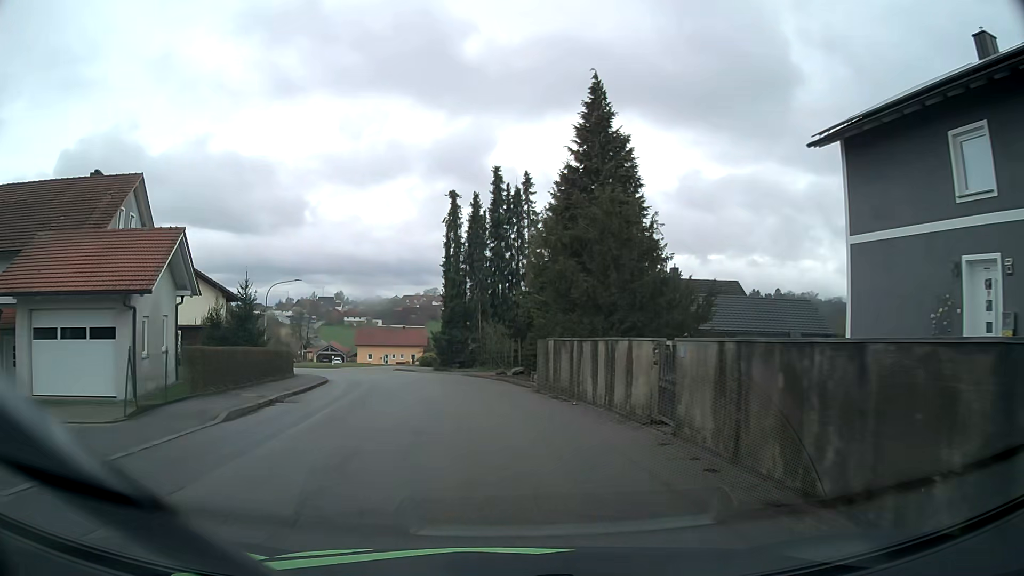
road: tertiary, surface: asphalt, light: Day
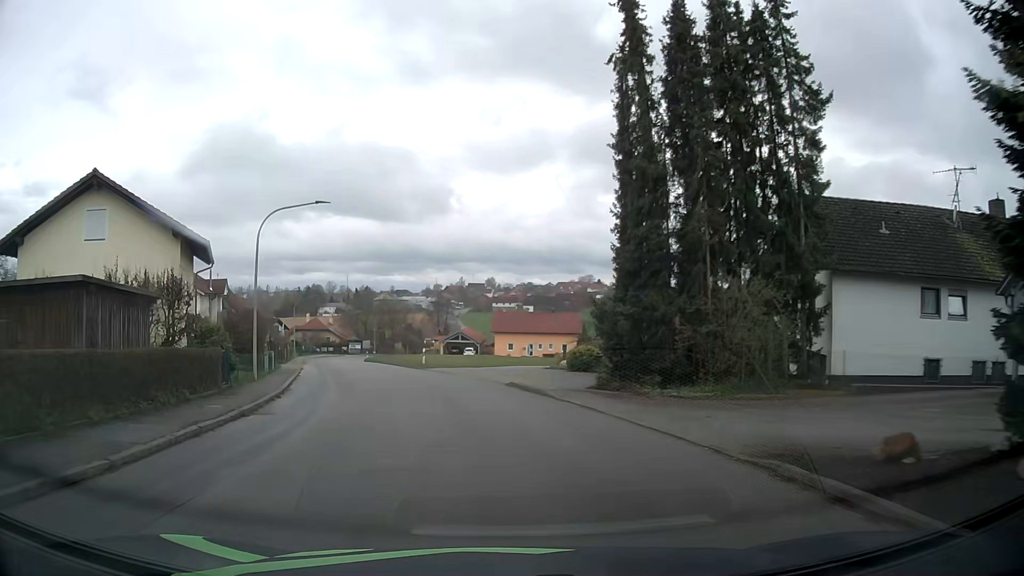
(-2.7, +27.3) m; -11°
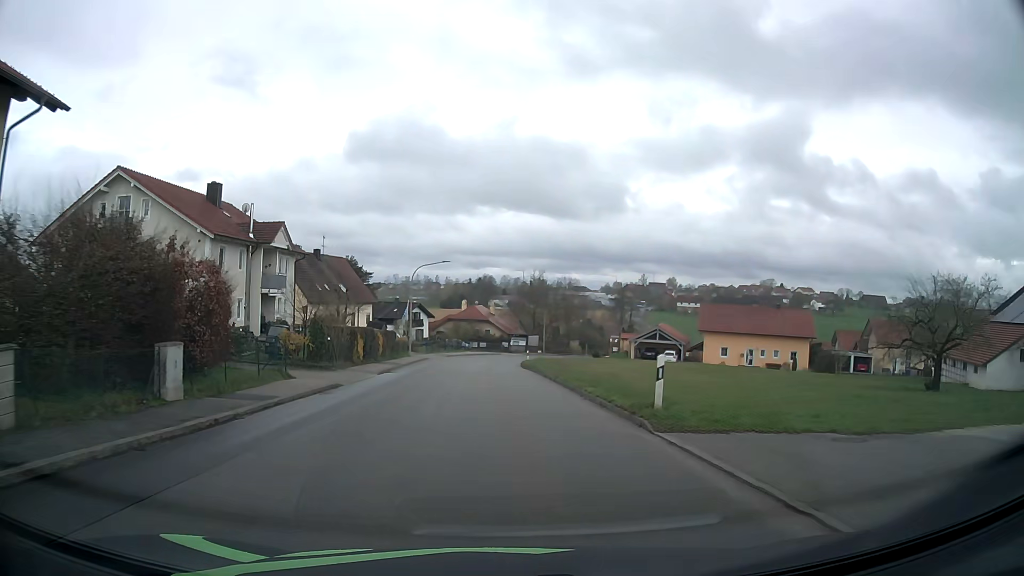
(-5.0, +28.6) m; -17°
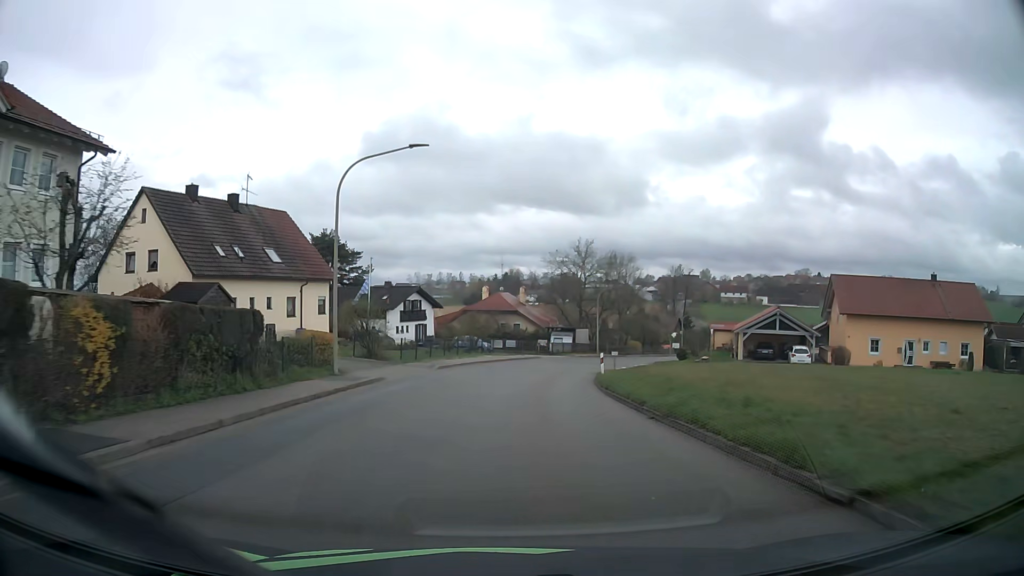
(-1.0, +30.3) m; -2°
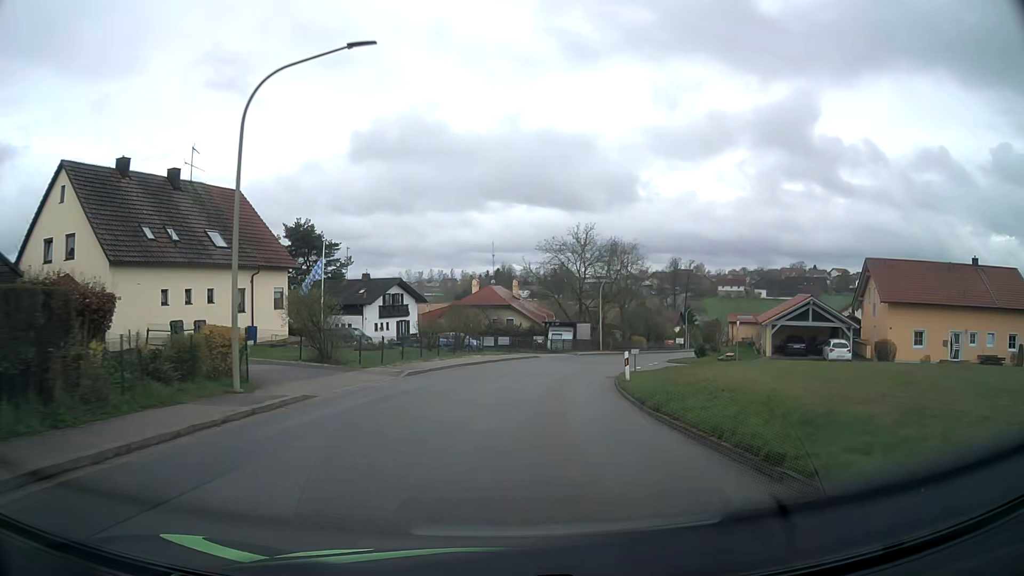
(0.0, +7.7) m; 0°
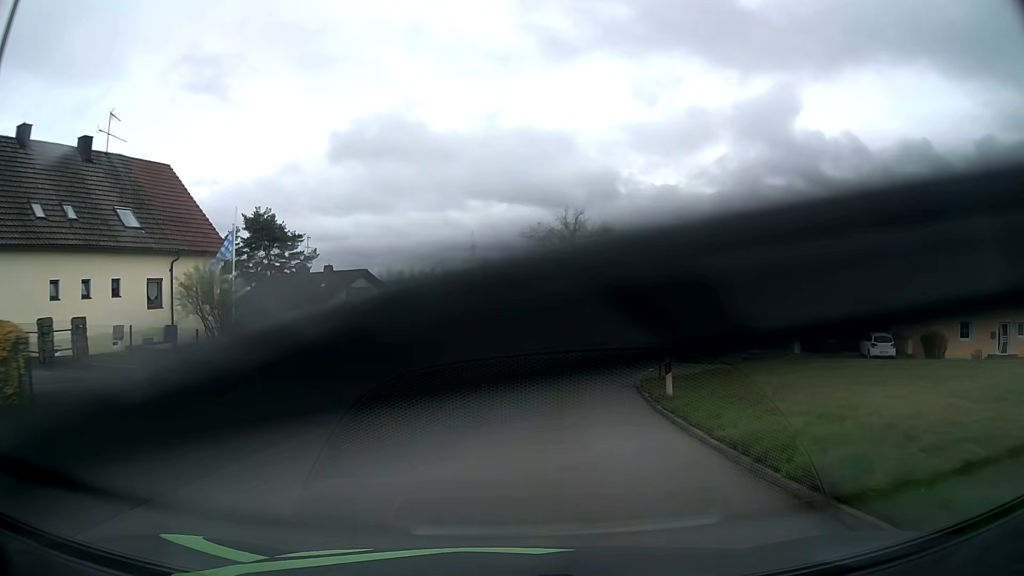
(+0.1, +7.7) m; +1°
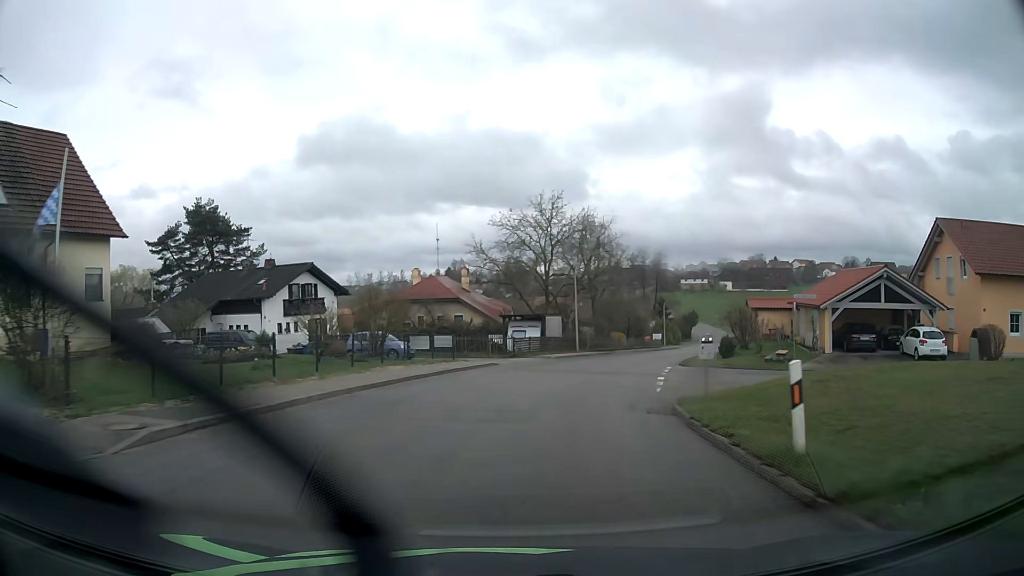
(+0.1, +7.8) m; +2°
